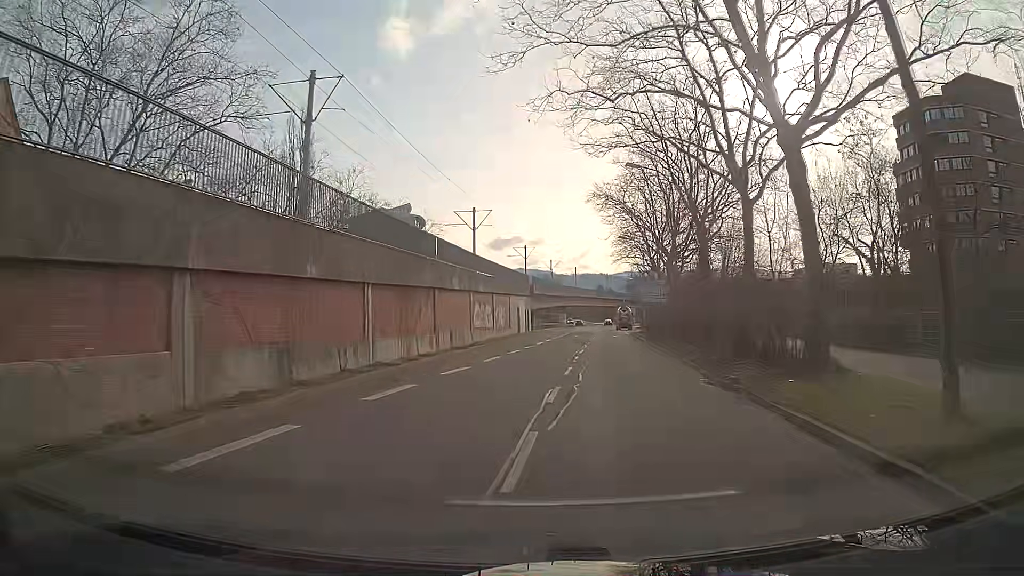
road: tertiary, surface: asphalt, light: Day
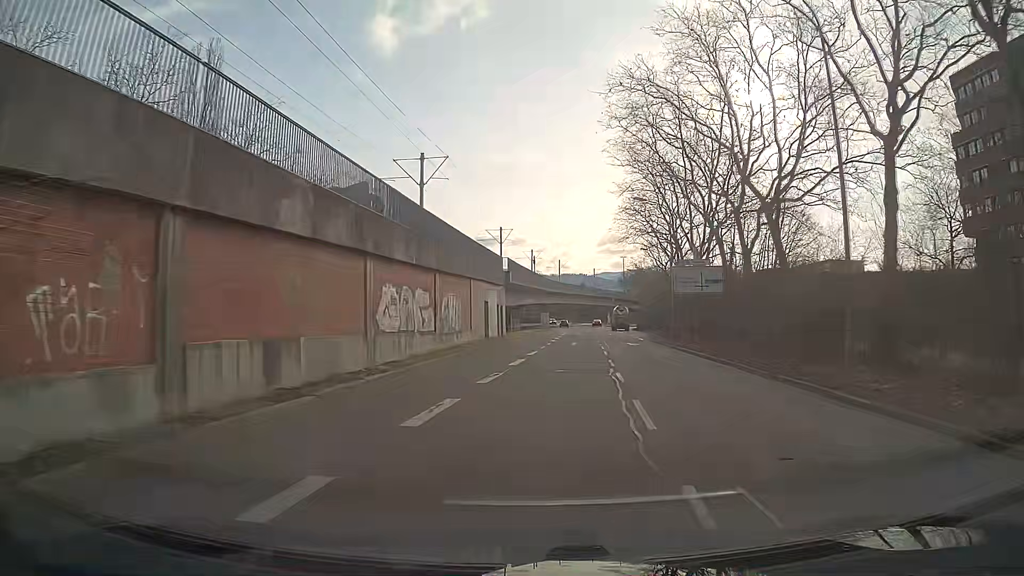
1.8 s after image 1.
(+0.3, +20.8) m; +1°
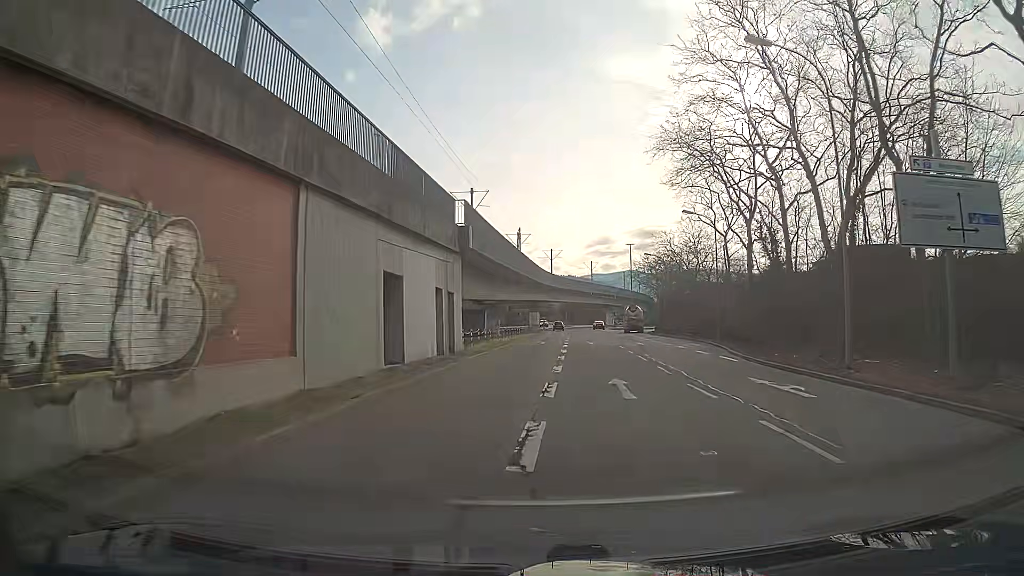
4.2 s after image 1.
(+0.4, +26.5) m; +1°
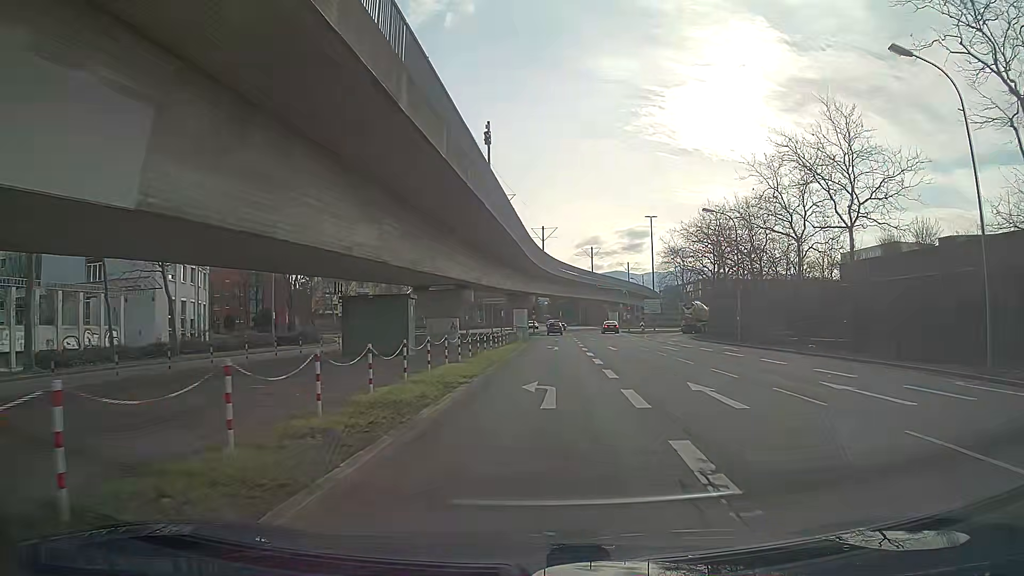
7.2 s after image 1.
(+0.2, +31.4) m; +1°
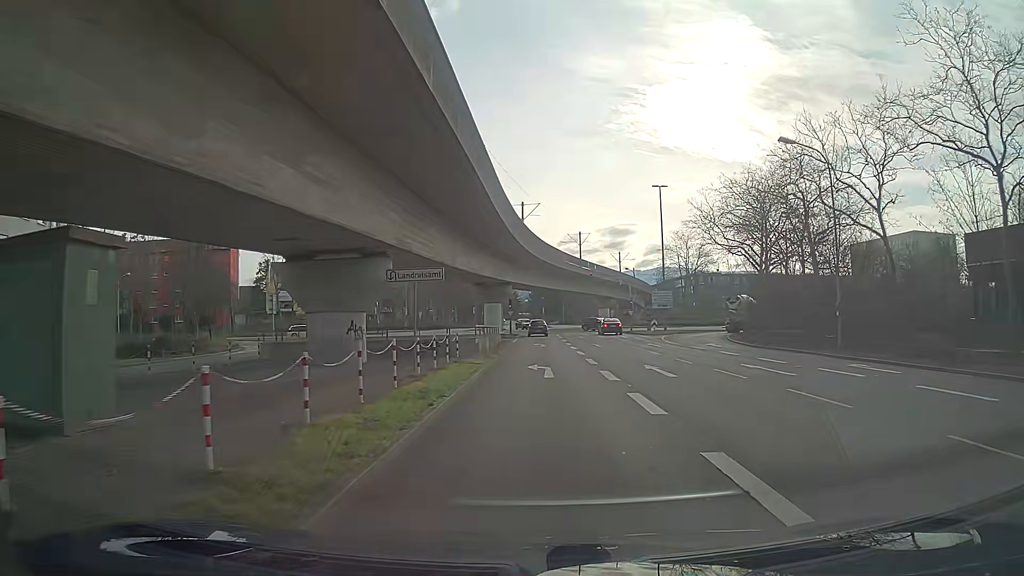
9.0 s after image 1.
(+0.3, +18.8) m; +1°
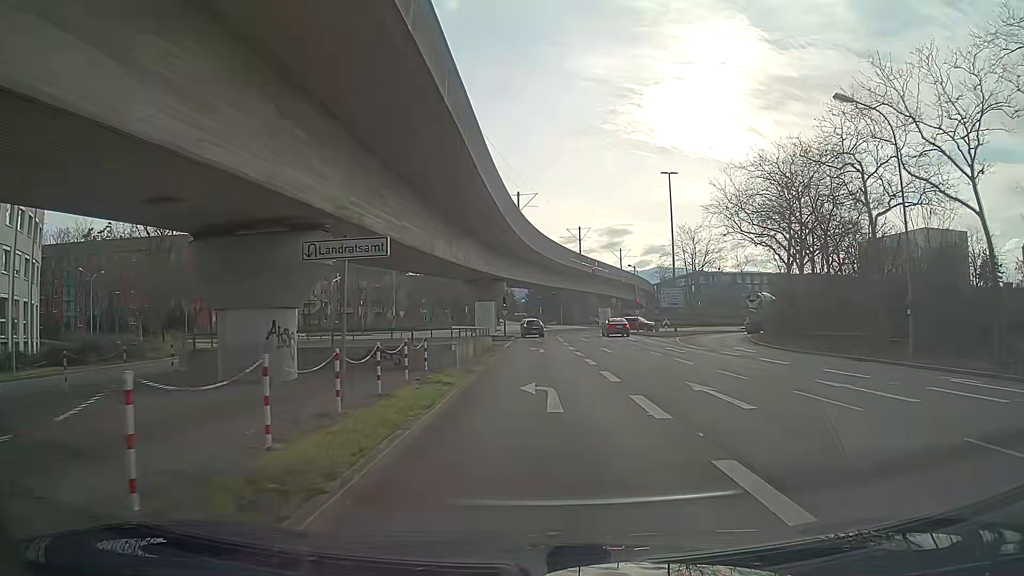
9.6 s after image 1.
(0.0, +6.4) m; 0°
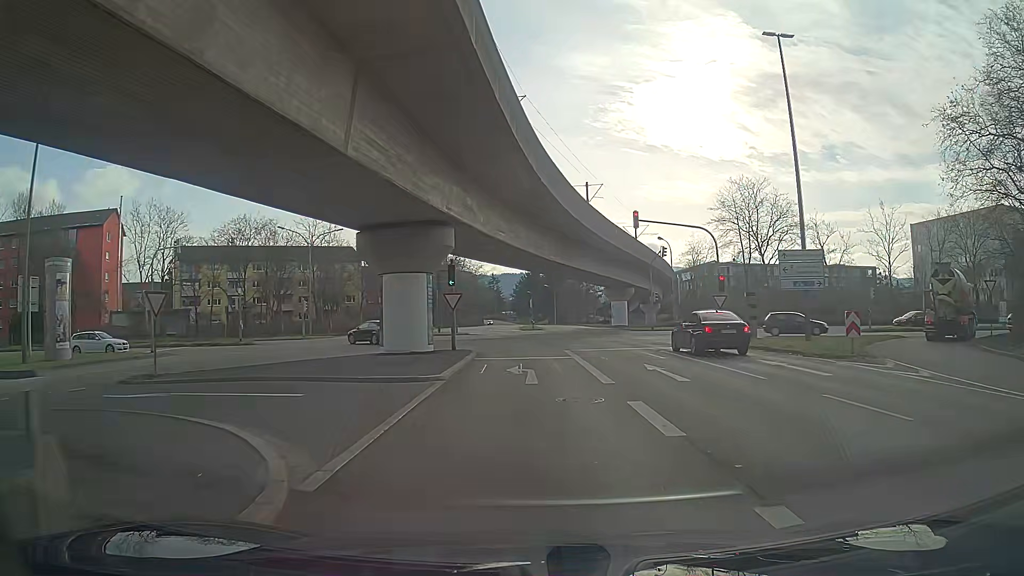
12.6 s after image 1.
(+0.2, +31.7) m; +1°
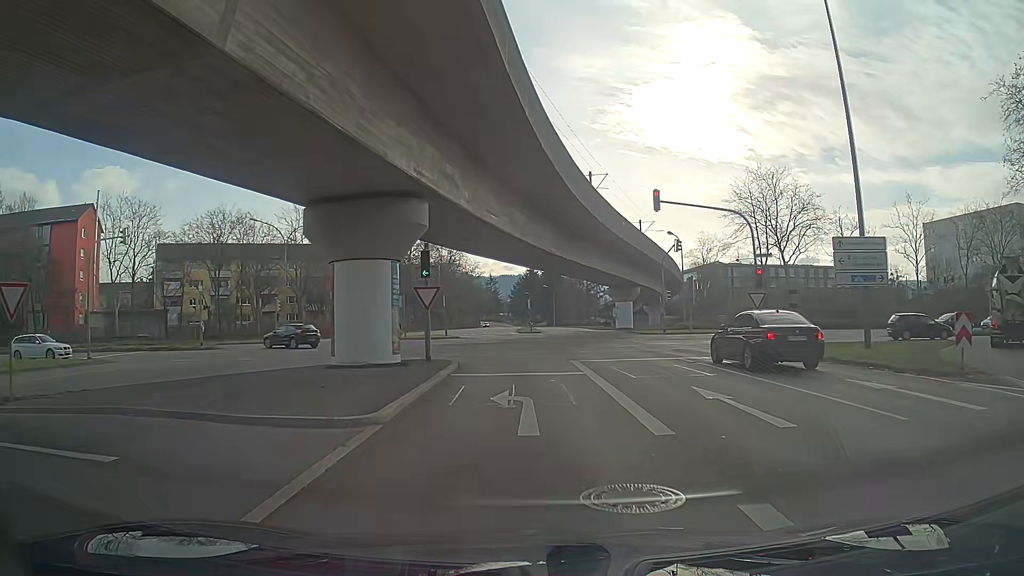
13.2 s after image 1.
(0.0, +5.9) m; 0°
(0, +10) (-1, +20) (-5, +29) (-11, +37) (-20, +41) (-30, +42) (-40, +41) (-50, +40) (-60, +39) (-70, +38) m
